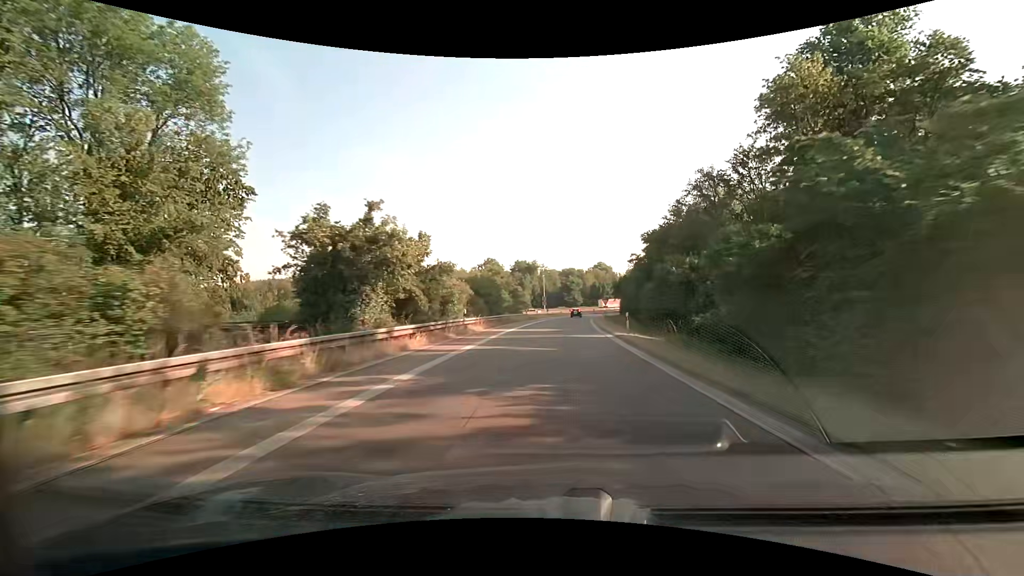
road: motorway_link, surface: asphalt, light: Day
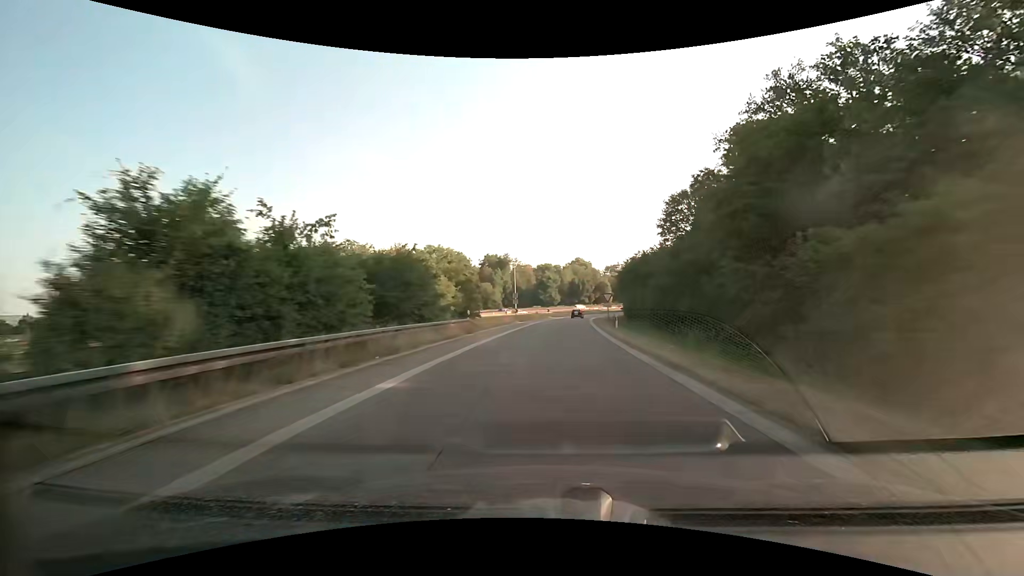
(+0.8, +31.2) m; +3°
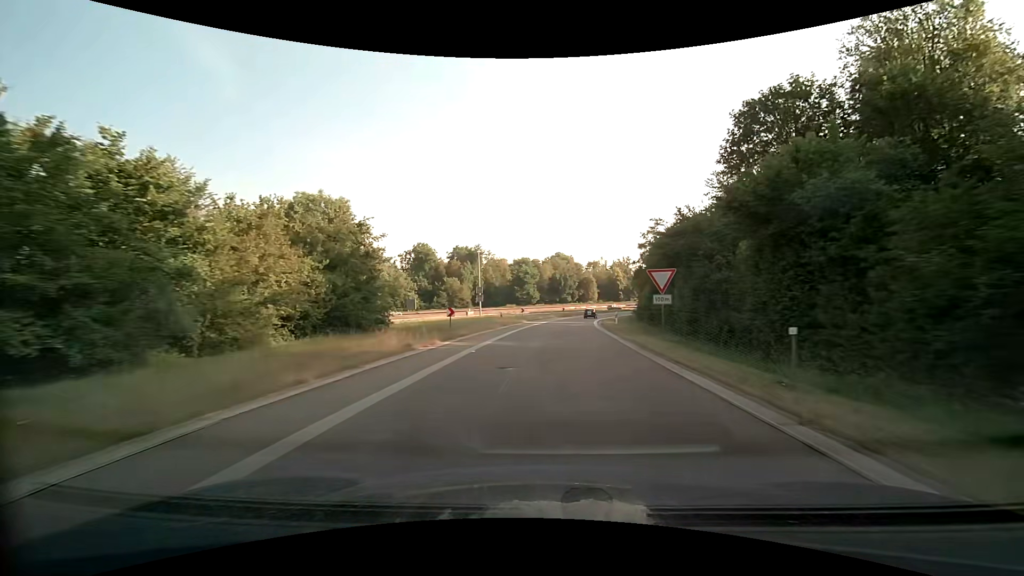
(+0.7, +30.6) m; +2°
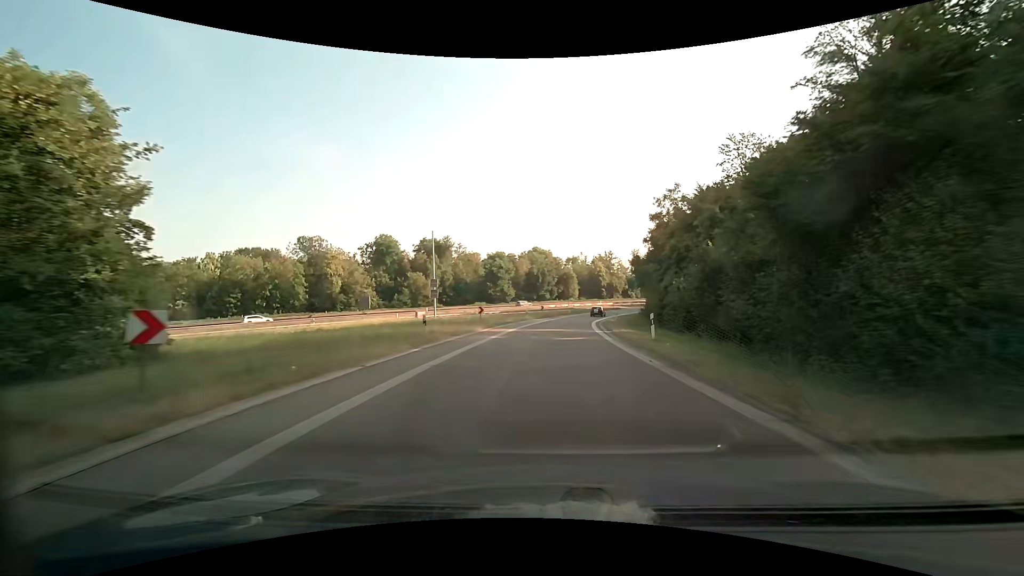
(+0.5, +20.0) m; +3°
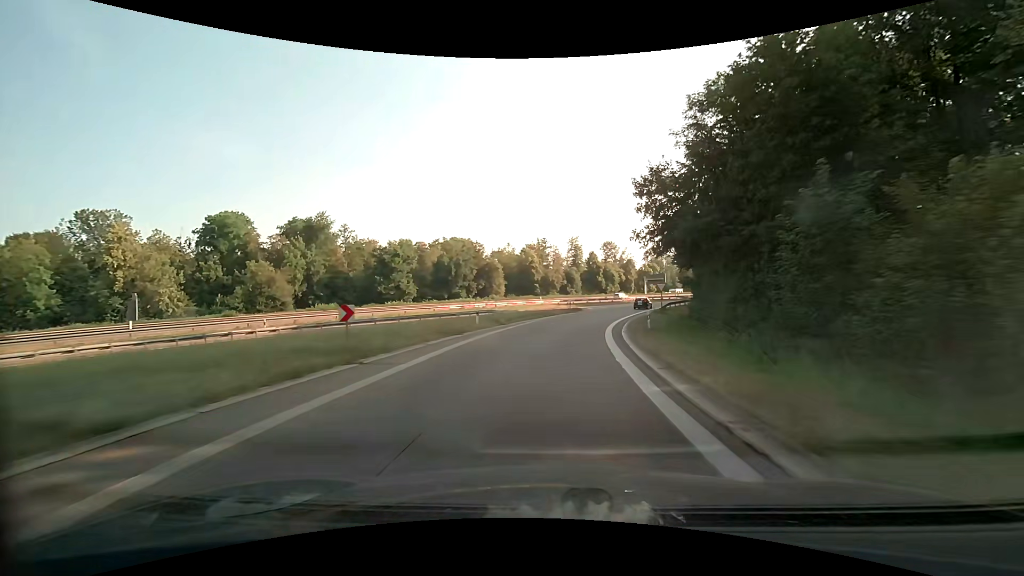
(+3.4, +49.9) m; +8°
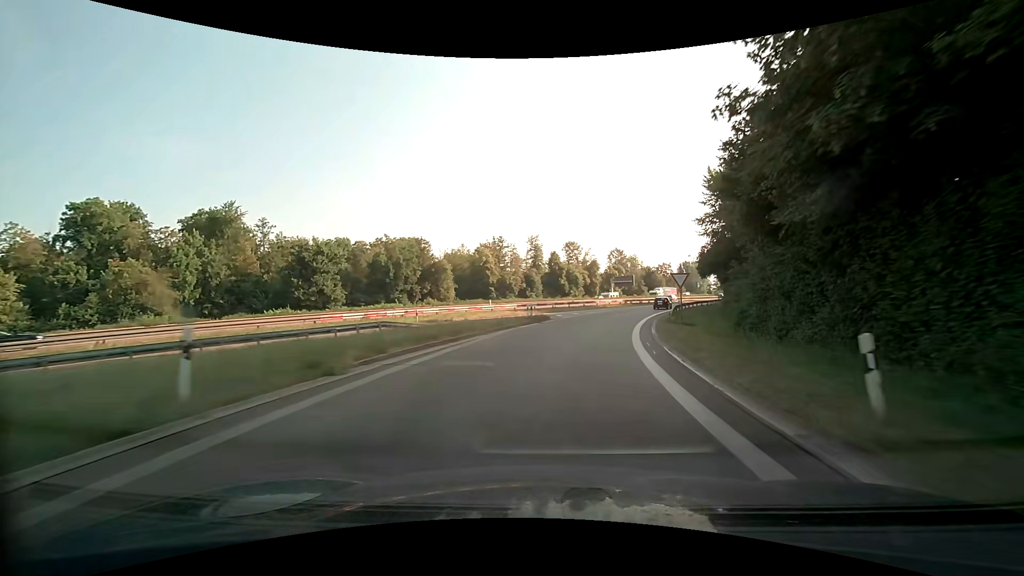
(+0.9, +20.3) m; +5°
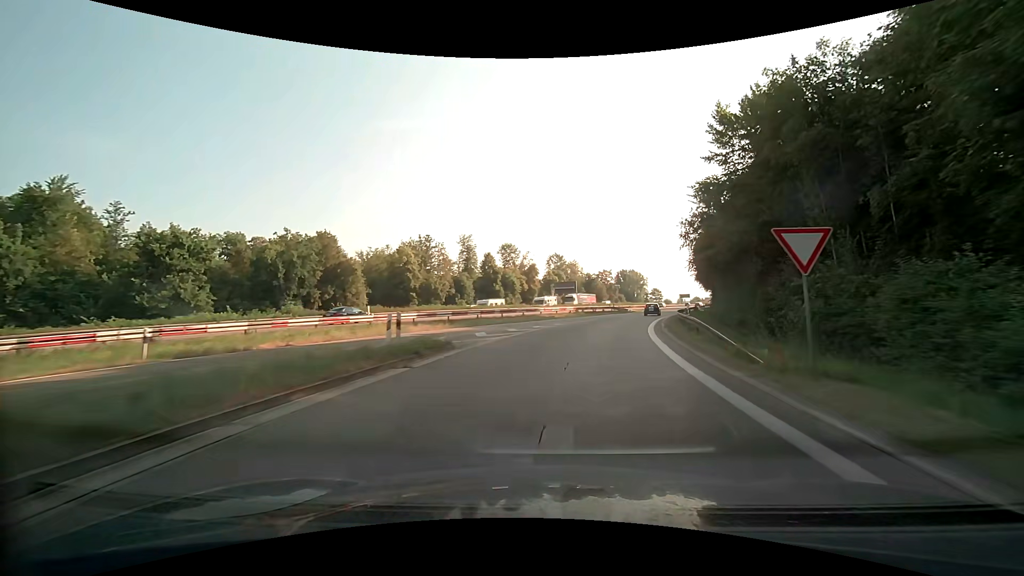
(+1.2, +20.4) m; +7°
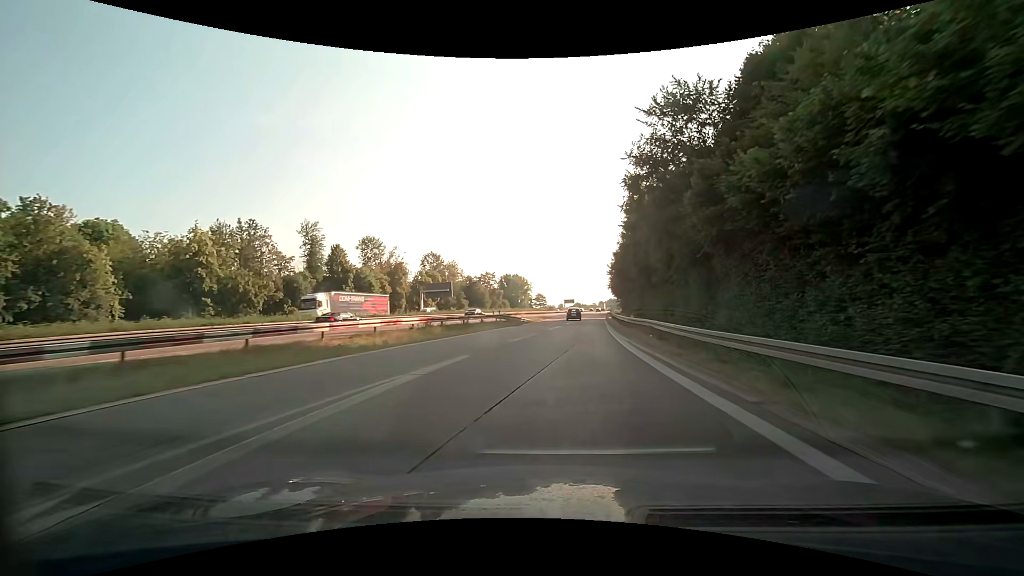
(+3.6, +30.3) m; +13°
(0, +10) (+1, +20) (+2, +30) (+2, +40) (+3, +50) (+4, +60) (+5, +70) (+6, +80) (+7, +90) (+8, +100) m
